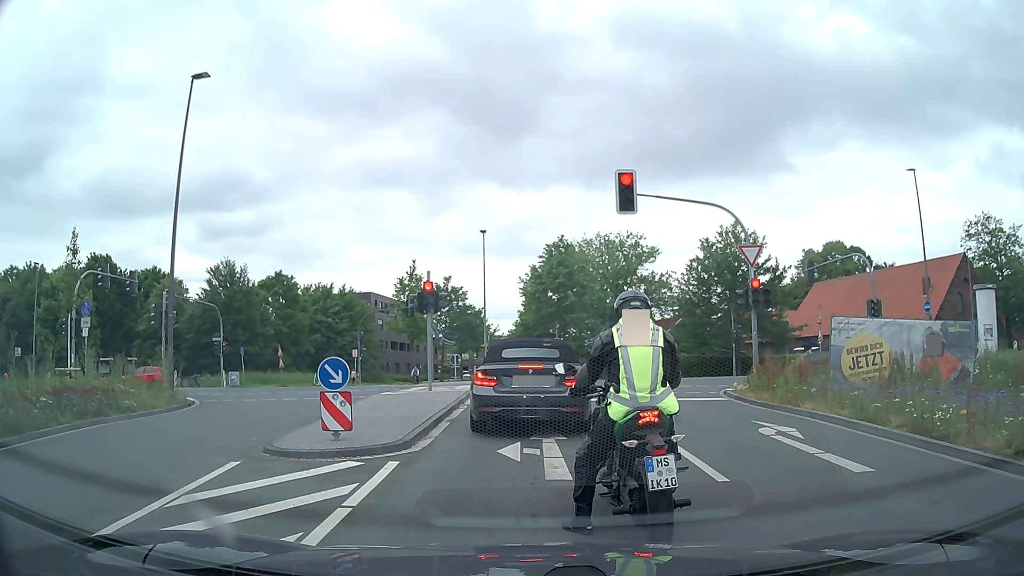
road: secondary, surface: asphalt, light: Day
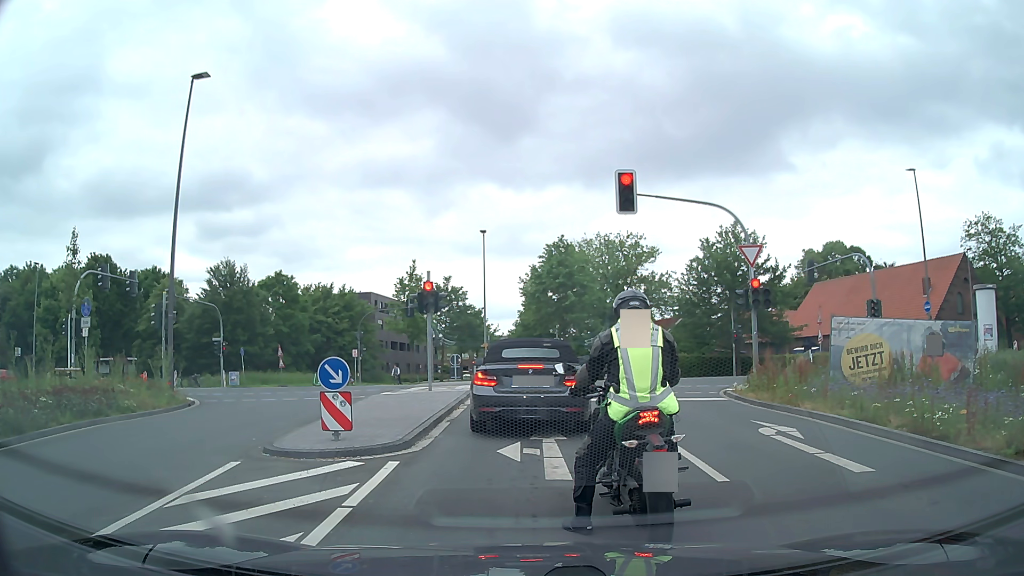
(0.0, 0.0) m; 0°
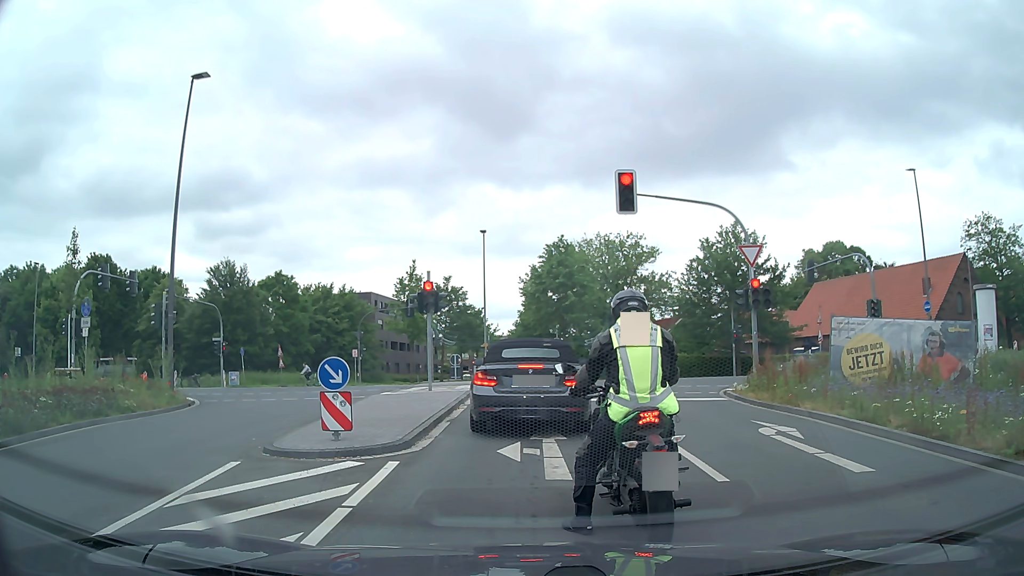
(0.0, 0.0) m; 0°
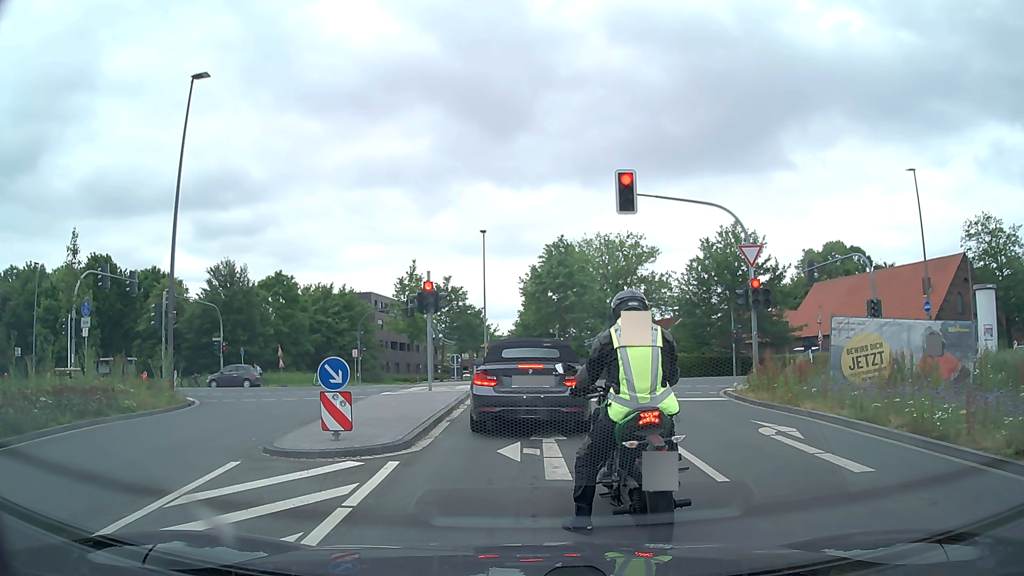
(0.0, 0.0) m; 0°
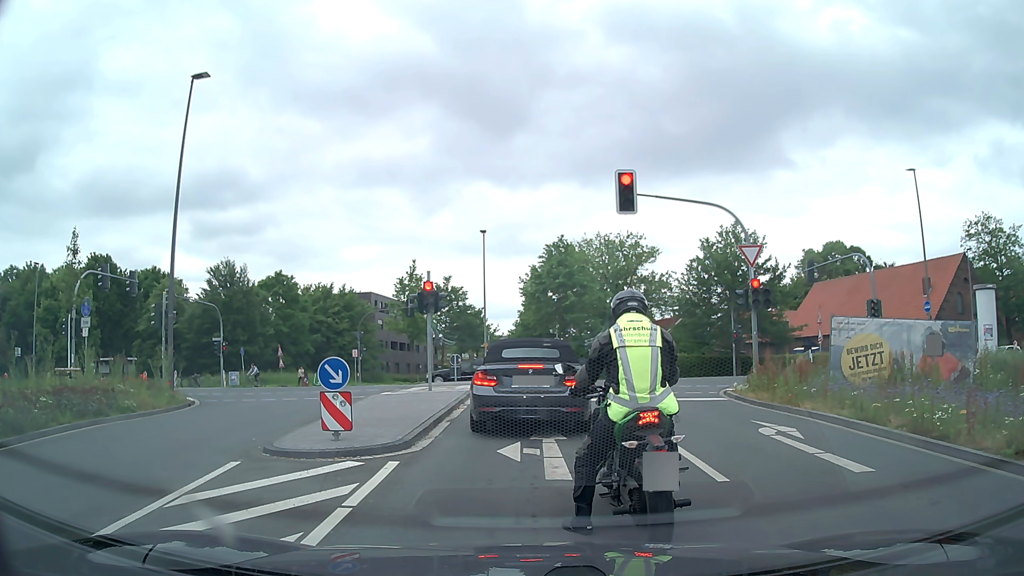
(0.0, 0.0) m; 0°
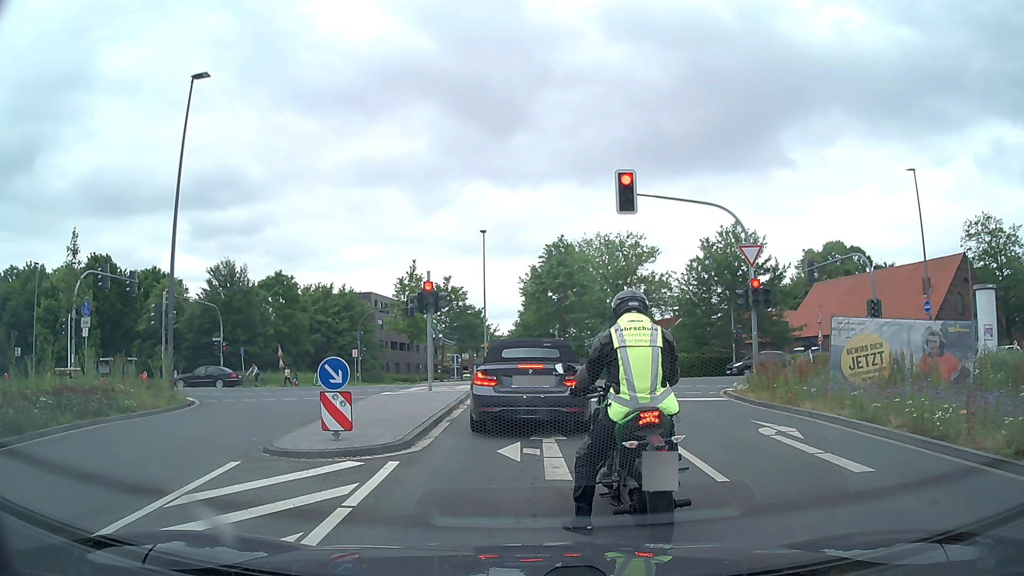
(0.0, 0.0) m; 0°
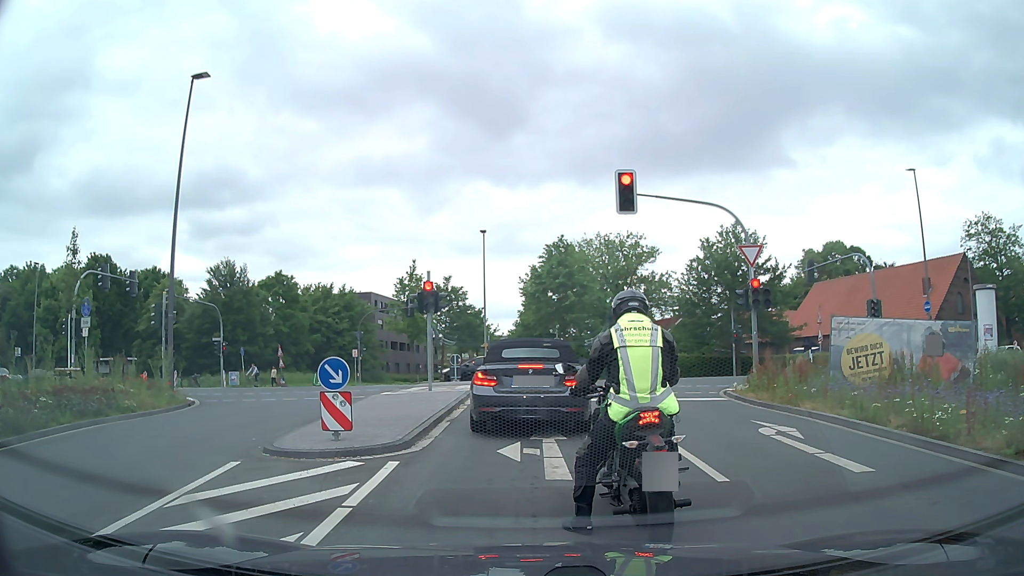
(0.0, 0.0) m; 0°
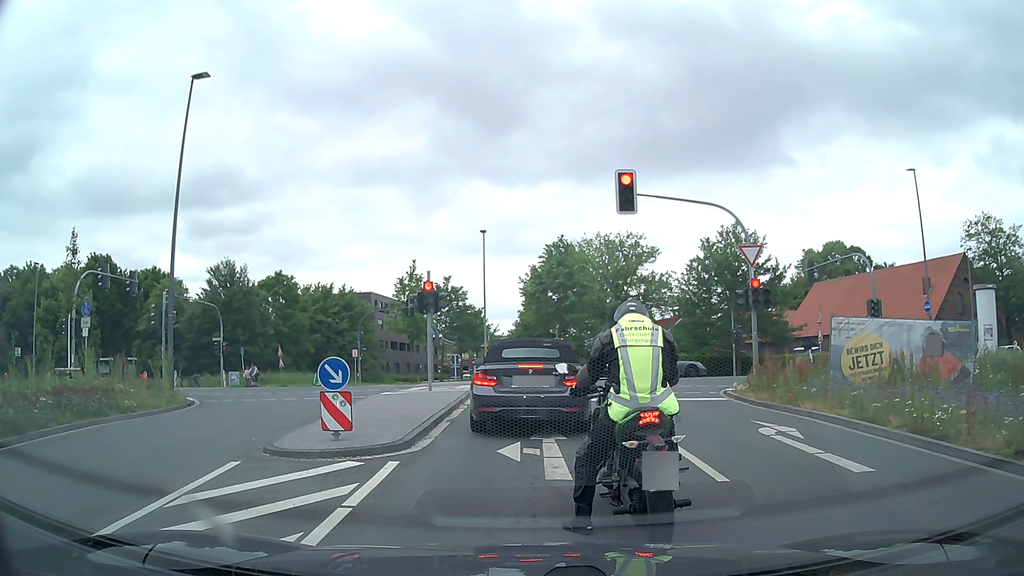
(0.0, 0.0) m; 0°
